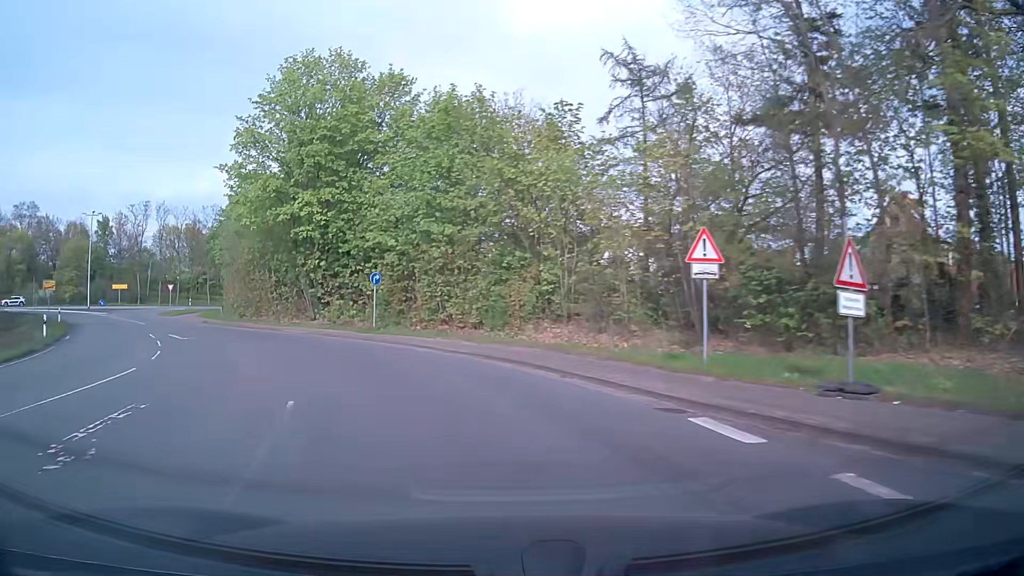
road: primary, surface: asphalt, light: Day
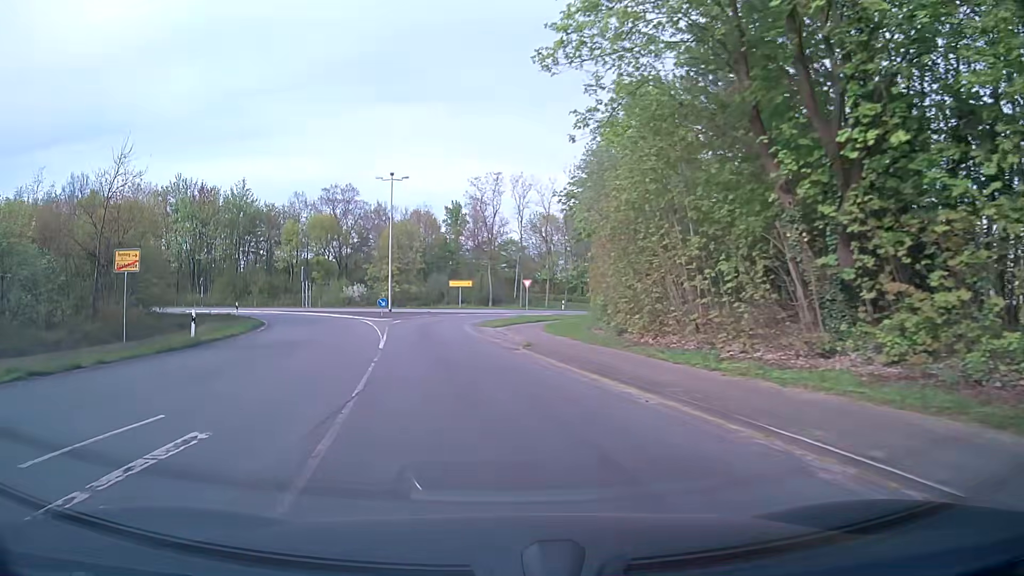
(-9.1, +26.3) m; -35°
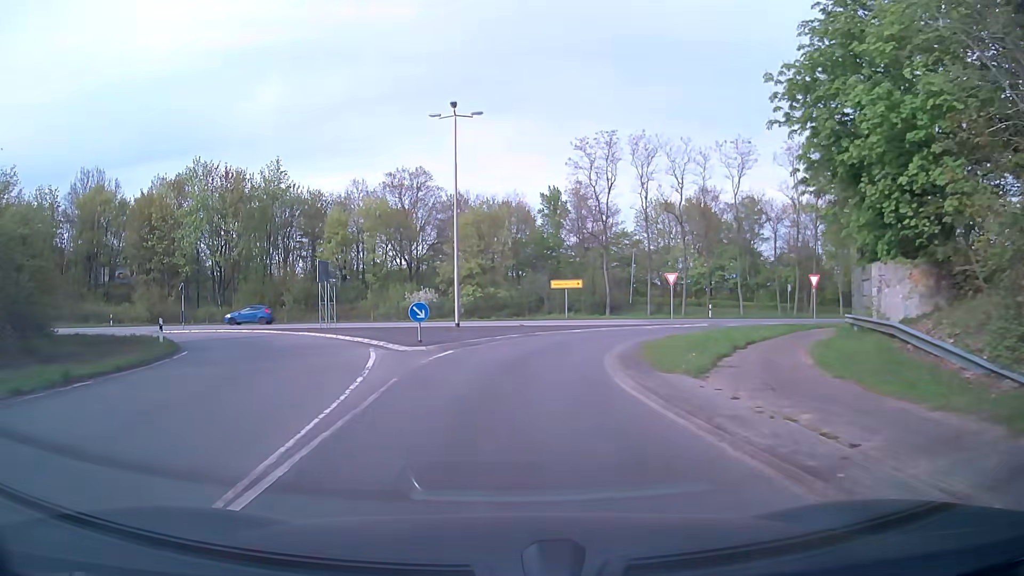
(-1.6, +21.7) m; -8°
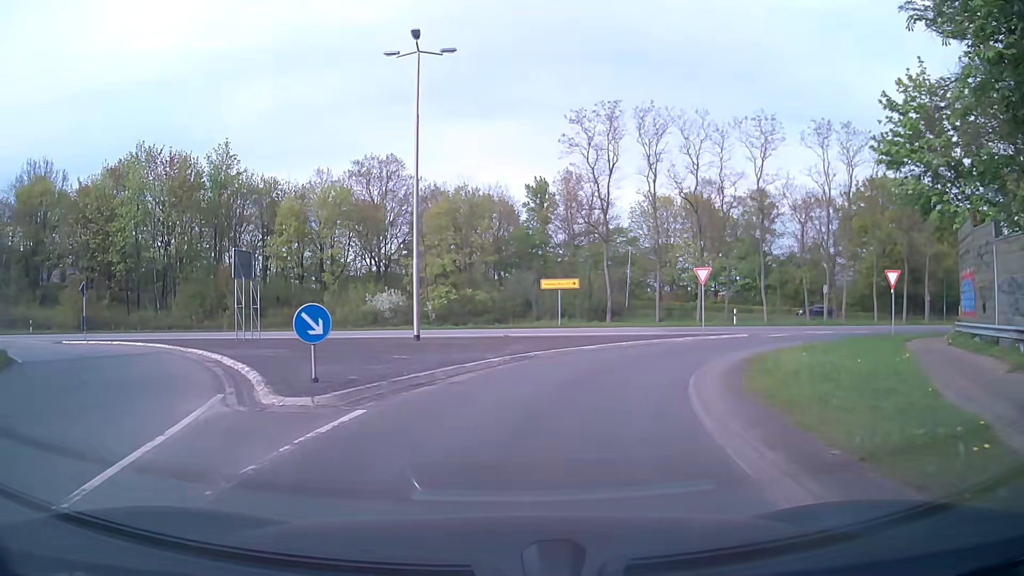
(+0.1, +9.7) m; +2°
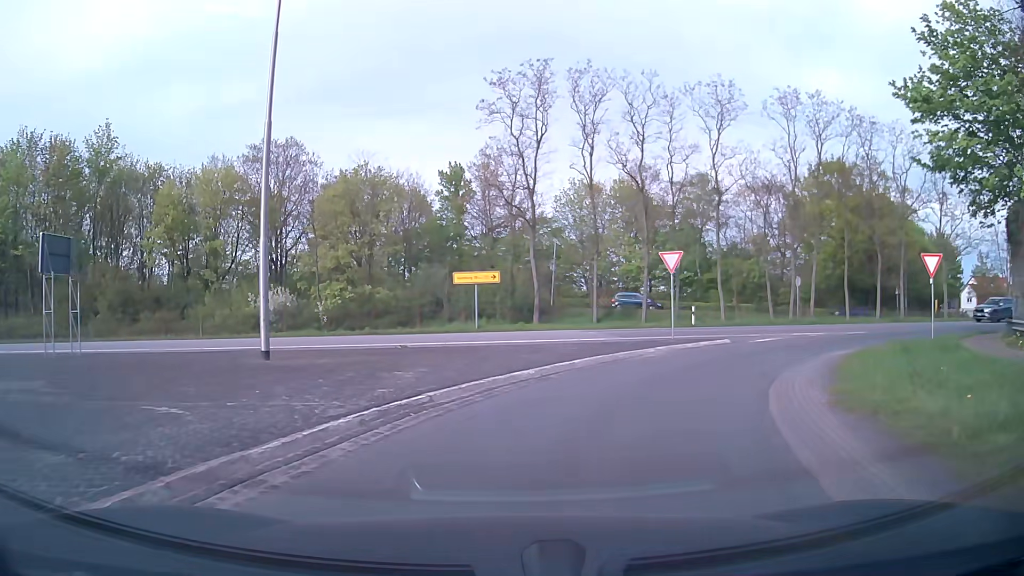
(+0.4, +8.0) m; +6°
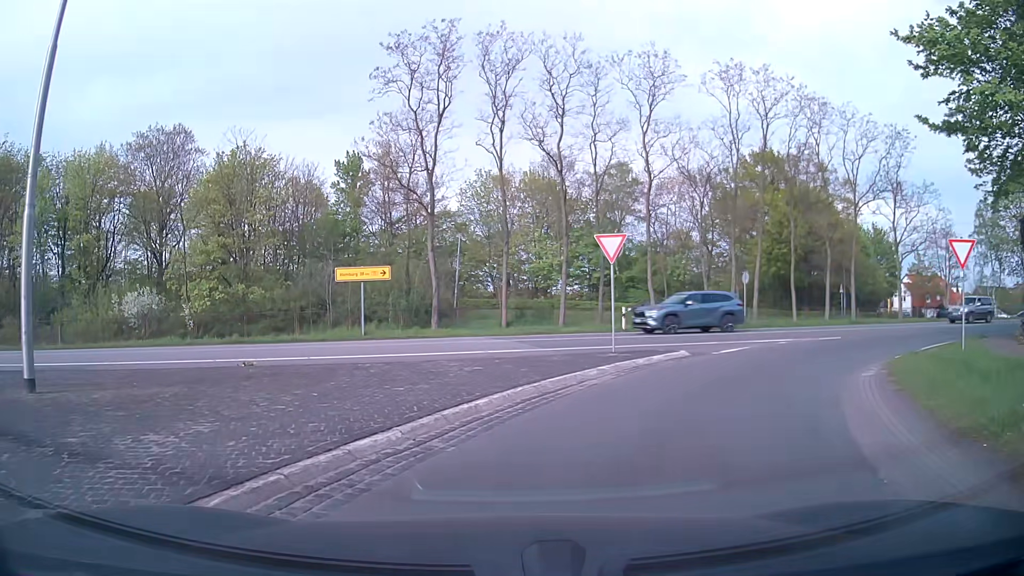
(+0.4, +5.8) m; +8°
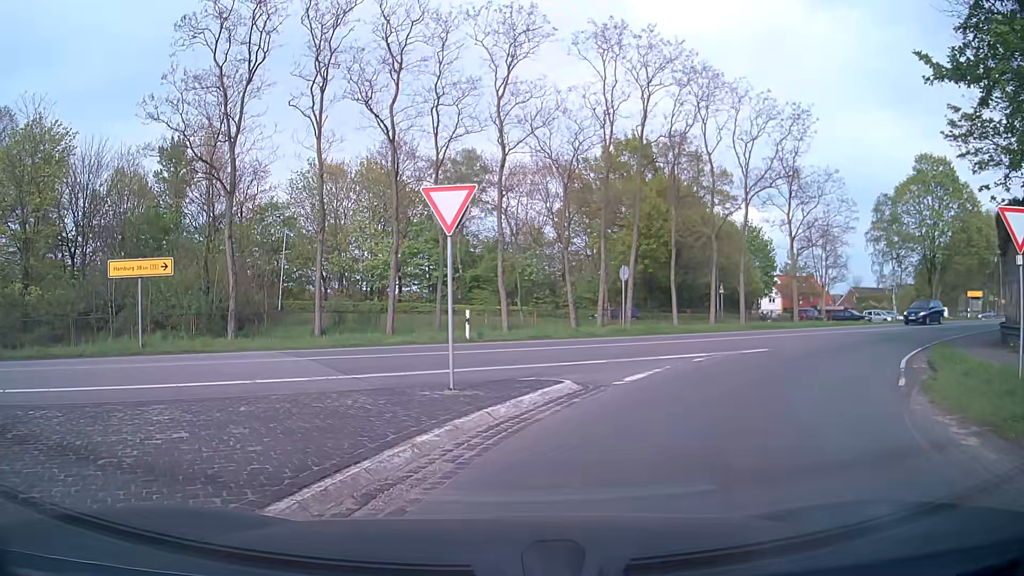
(+0.8, +6.9) m; +11°
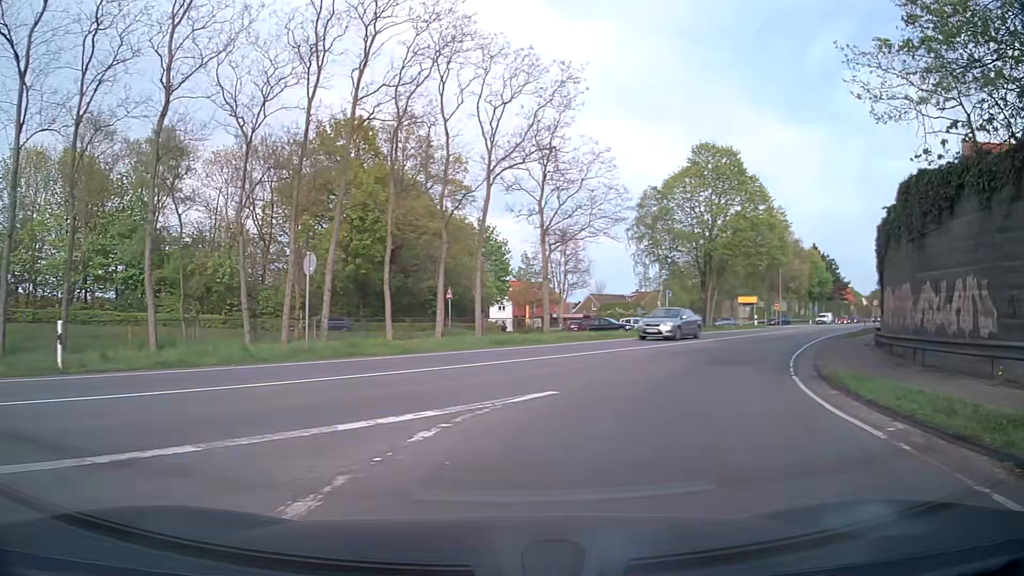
(+2.2, +9.5) m; +25°
(+2, +10) (+5, +19) (+10, +28) (+16, +36) (+21, +44) (+27, +52) (+33, +61) (+39, +69) (+45, +77) (+51, +85) m
